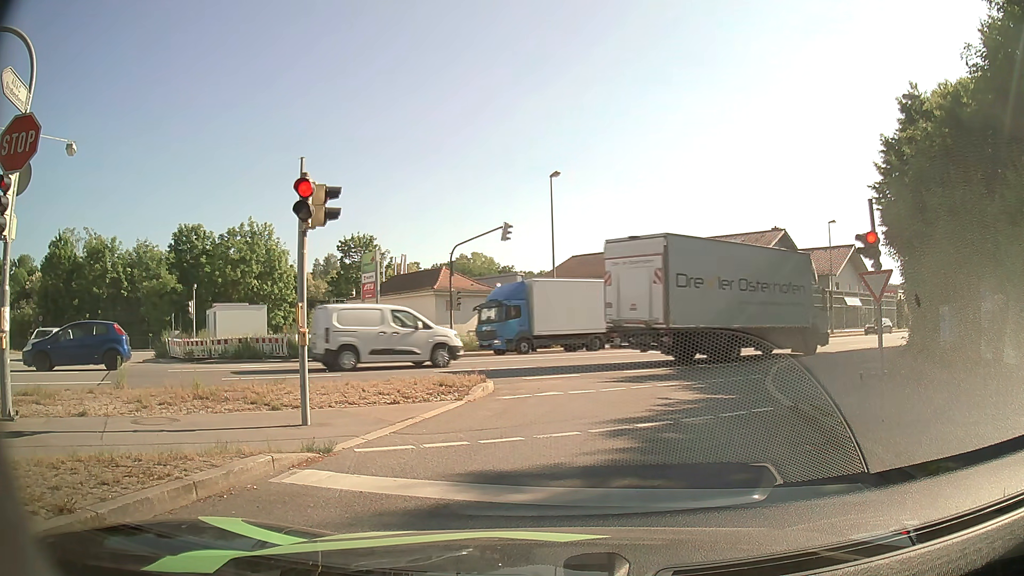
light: Day
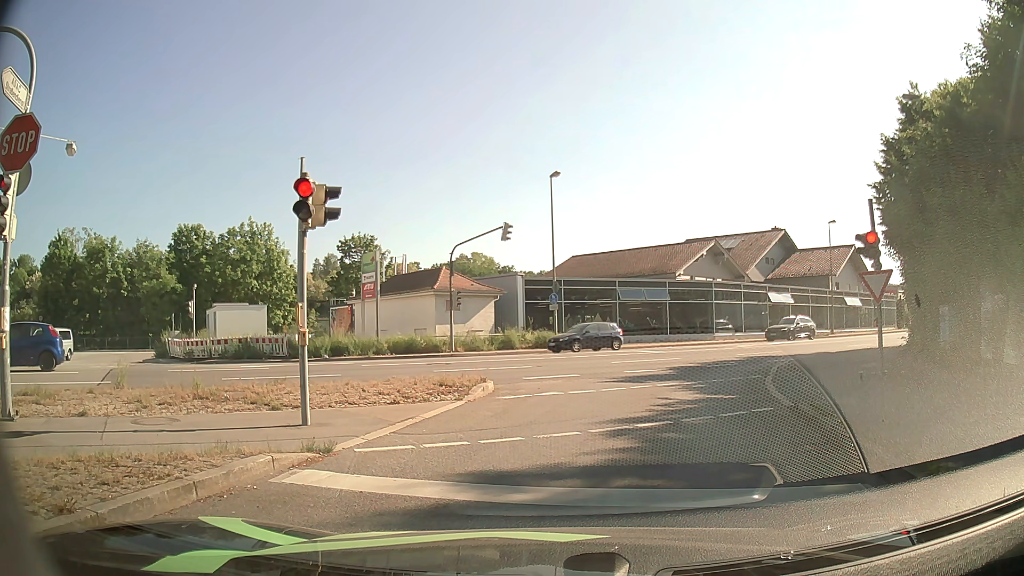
(0.0, 0.0) m; 0°
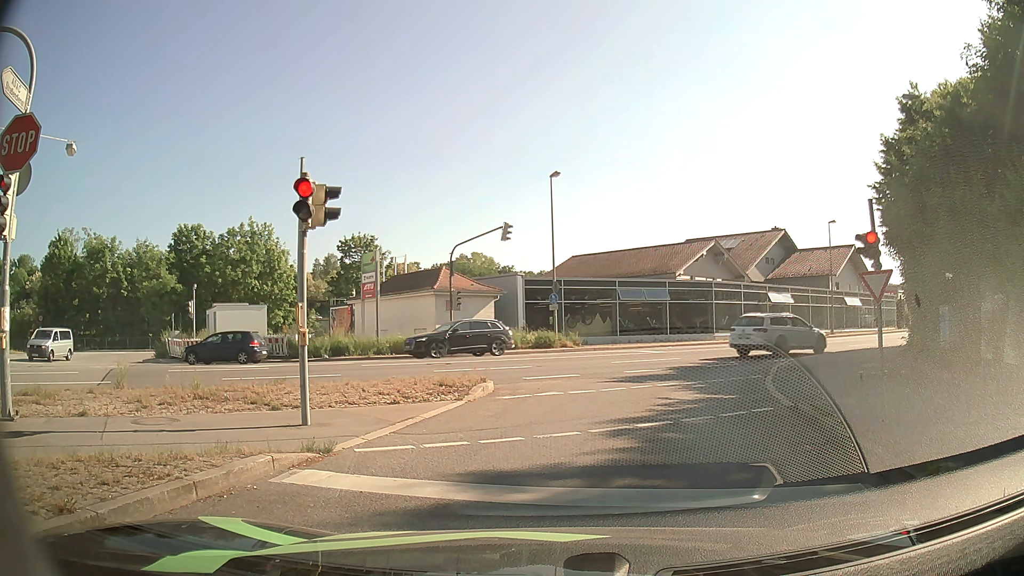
(0.0, 0.0) m; 0°
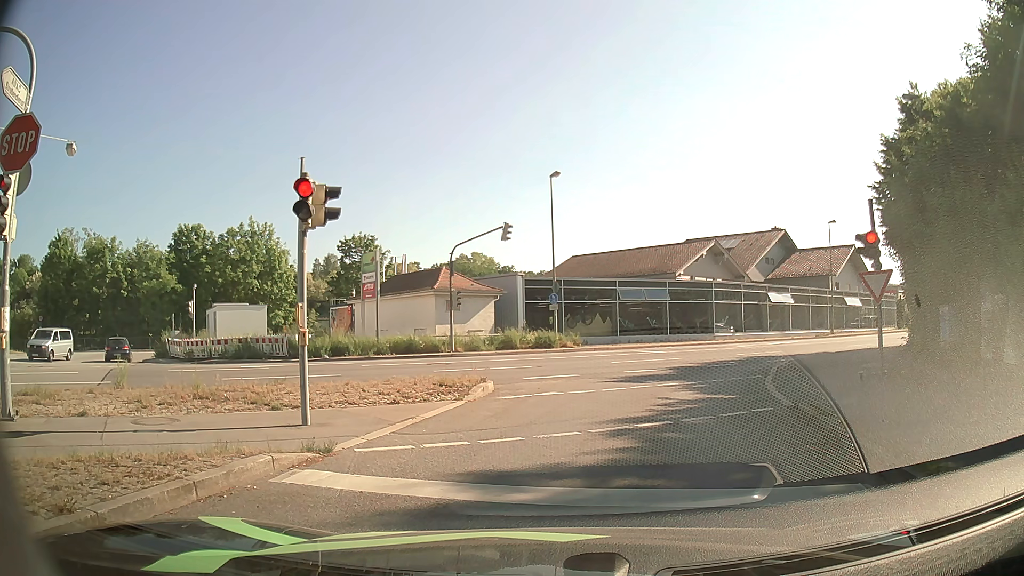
(0.0, 0.0) m; 0°
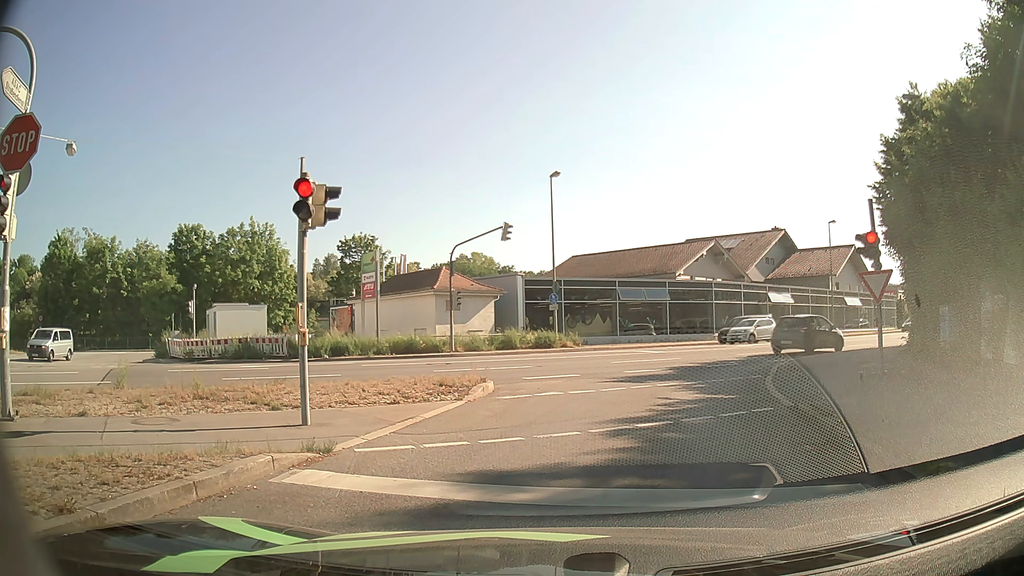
(0.0, 0.0) m; 0°
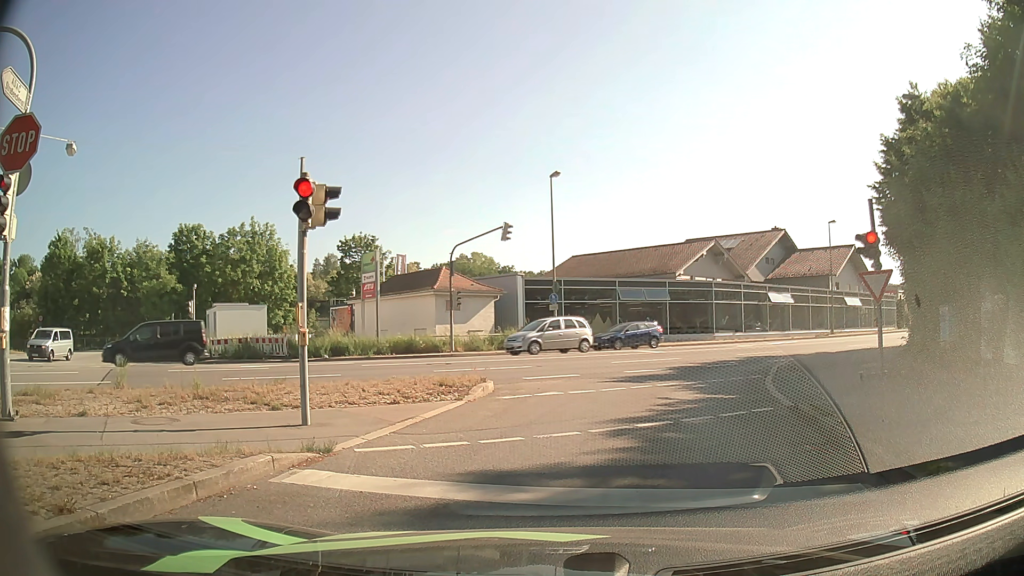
(0.0, 0.0) m; 0°
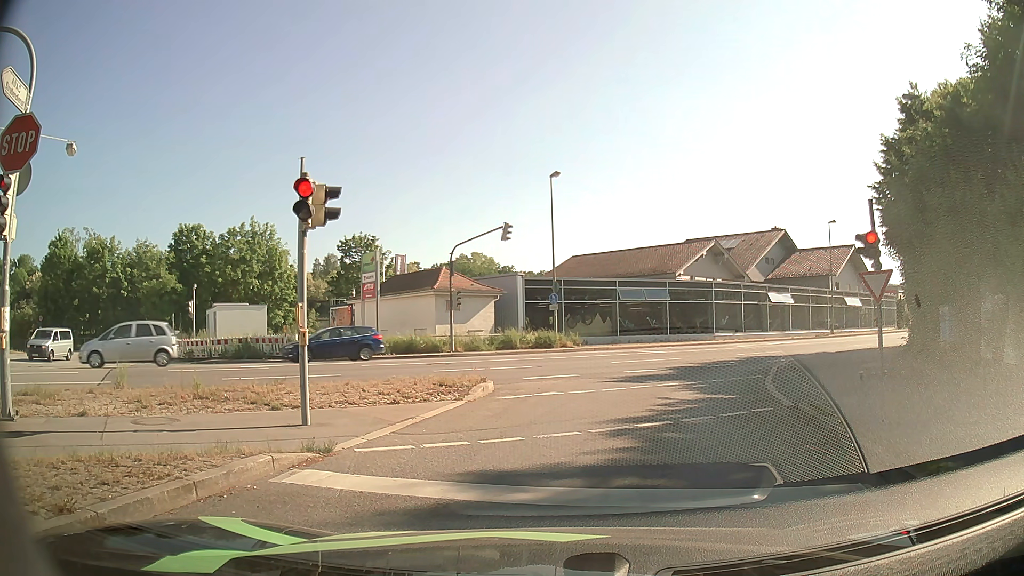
(0.0, 0.0) m; 0°
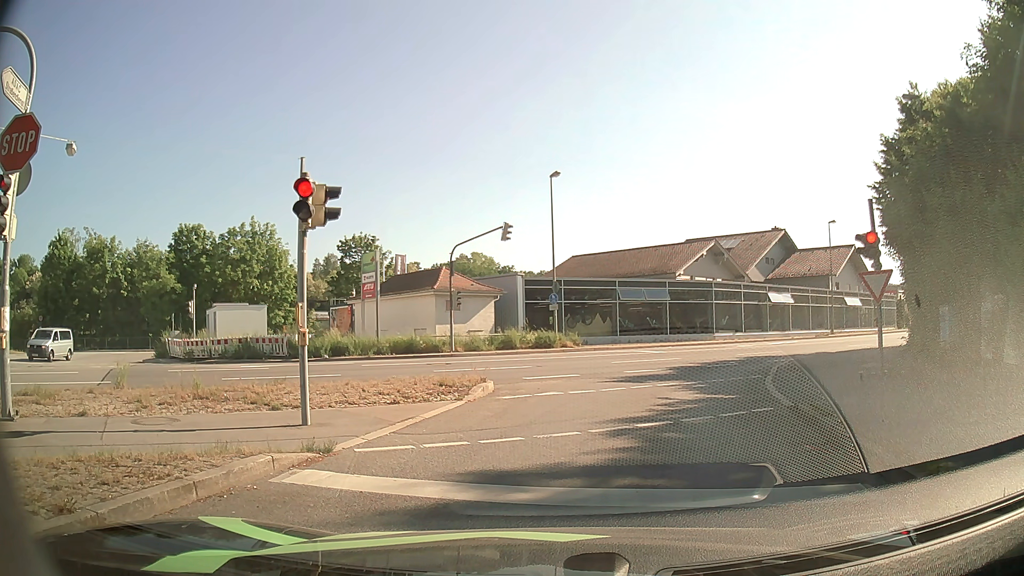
(0.0, 0.0) m; 0°
(+1, +10) (+4, +20) (+9, +28) (+17, +34) (+25, +40) (+33, +46) (+41, +53) (+48, +59) (+55, +66) (+63, +73) m
